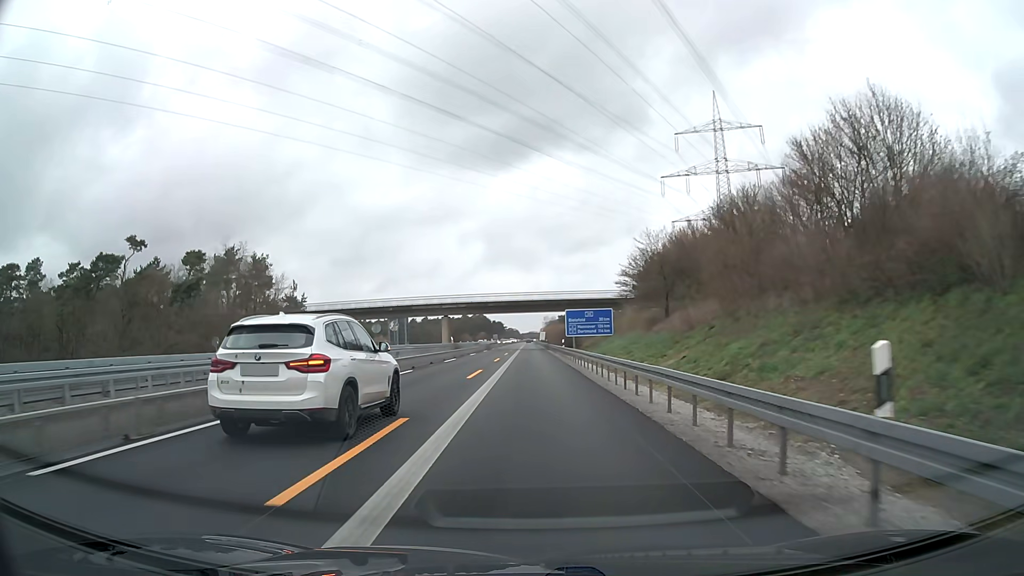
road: motorway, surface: asphalt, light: Day
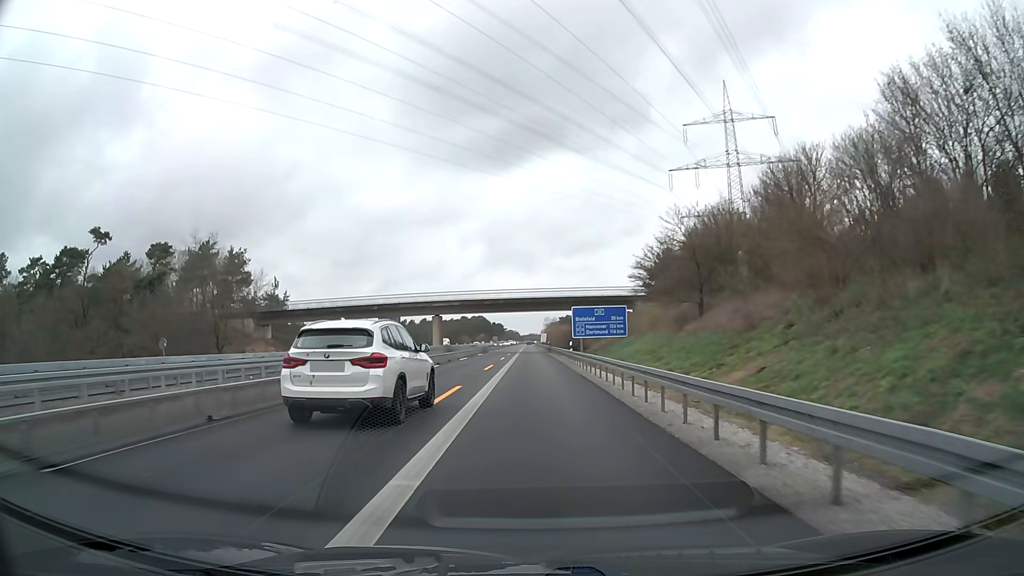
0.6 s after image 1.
(0.0, +9.3) m; 0°
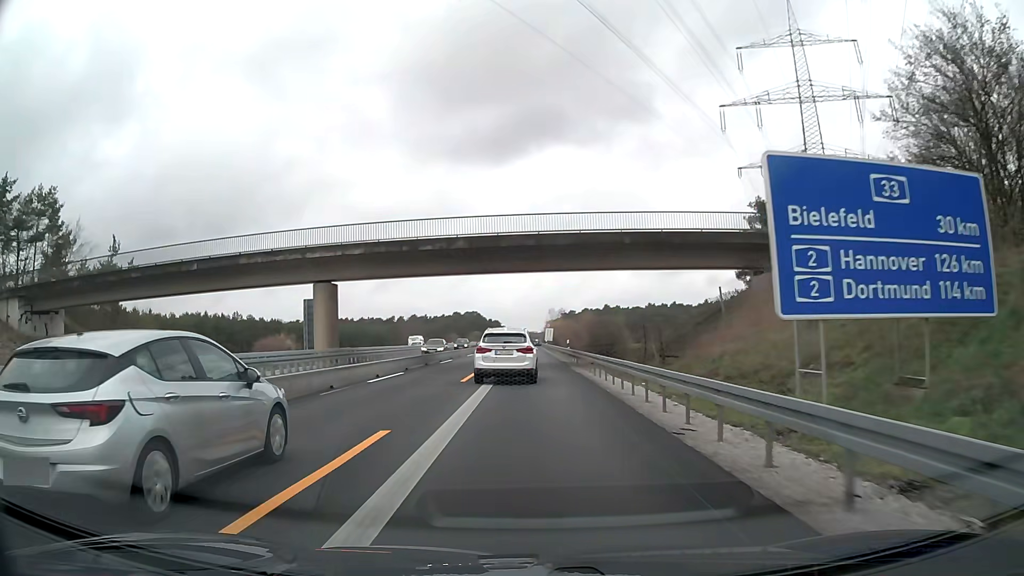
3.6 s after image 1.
(0.0, +46.6) m; 0°
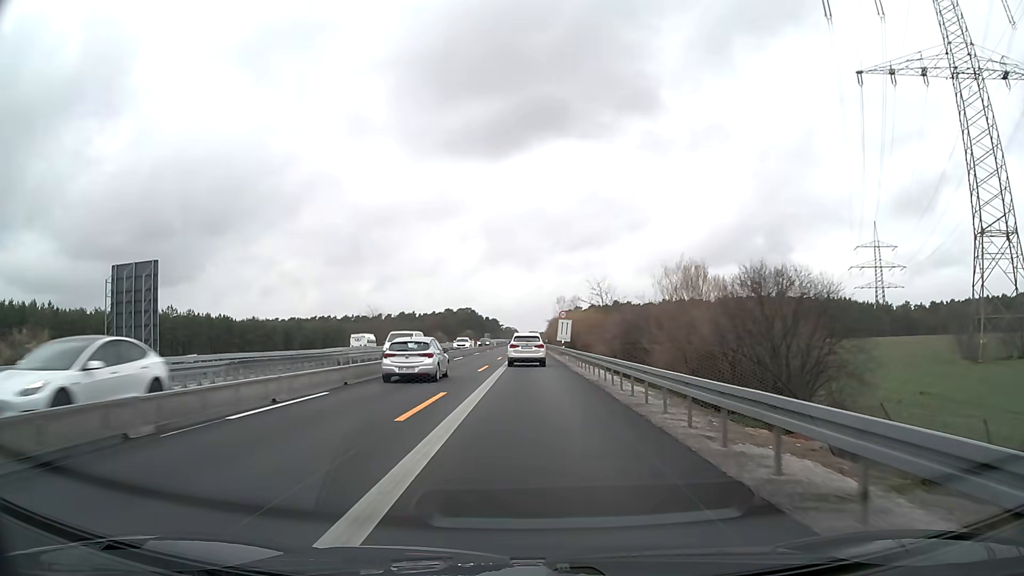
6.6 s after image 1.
(-0.1, +46.7) m; 0°
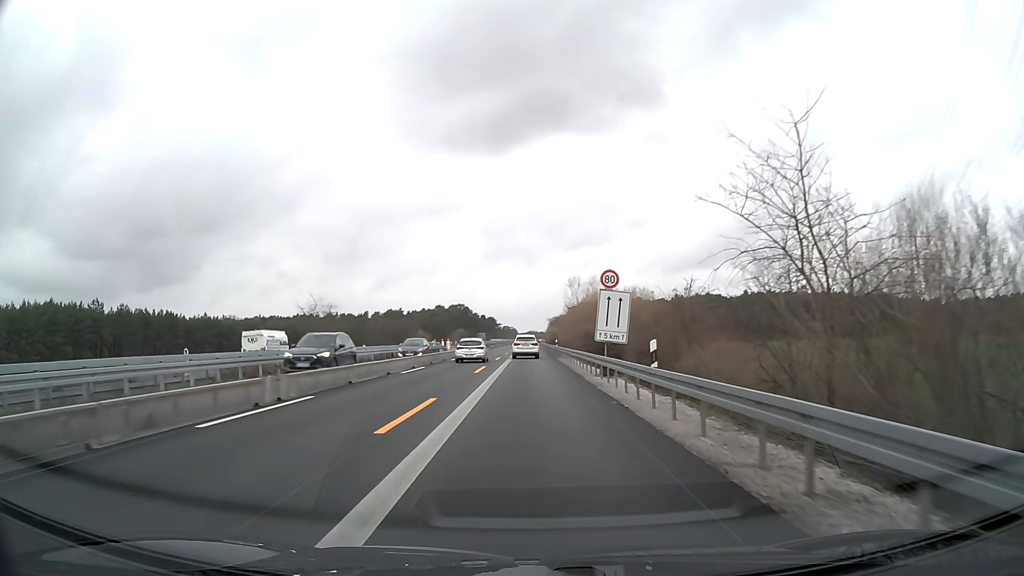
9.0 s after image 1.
(-0.2, +37.2) m; 0°
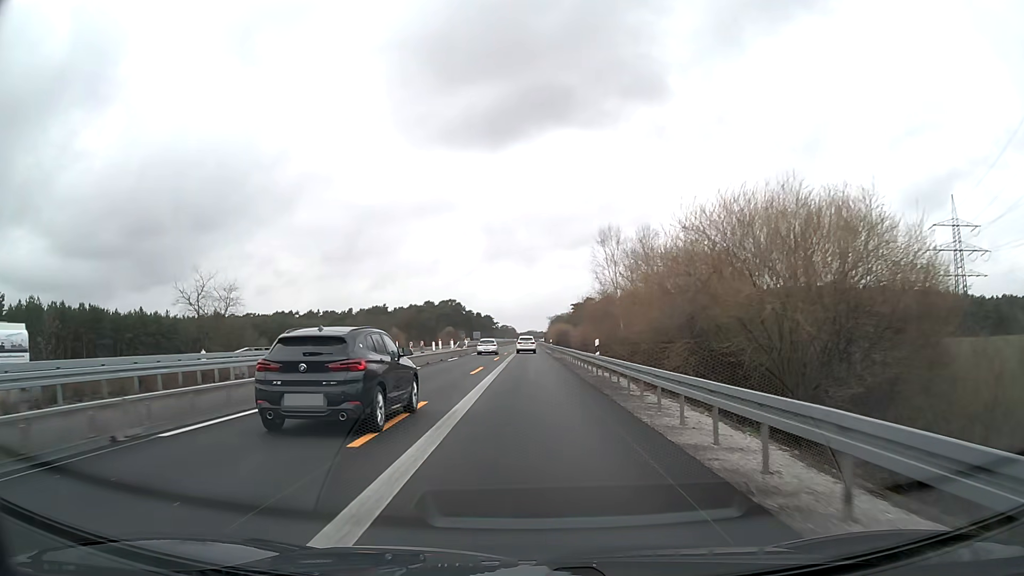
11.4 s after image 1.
(0.0, +37.1) m; 0°
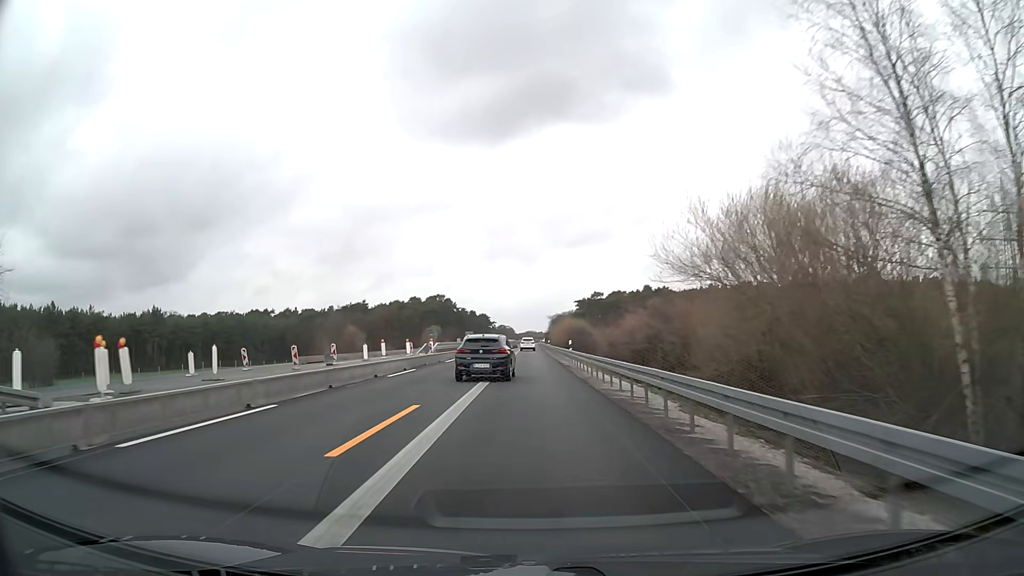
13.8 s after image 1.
(0.0, +37.1) m; 0°
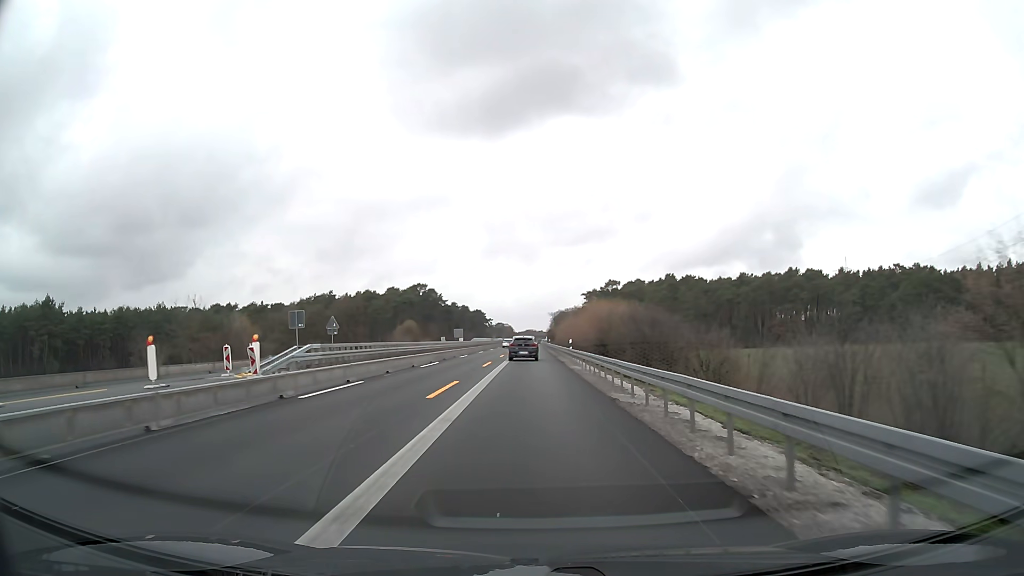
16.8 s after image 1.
(0.0, +46.3) m; 0°
(0, +10) (0, +20) (0, +30) (0, +40) (0, +50) (0, +60) (0, +70) (0, +80) (0, +90) (0, +100) m
